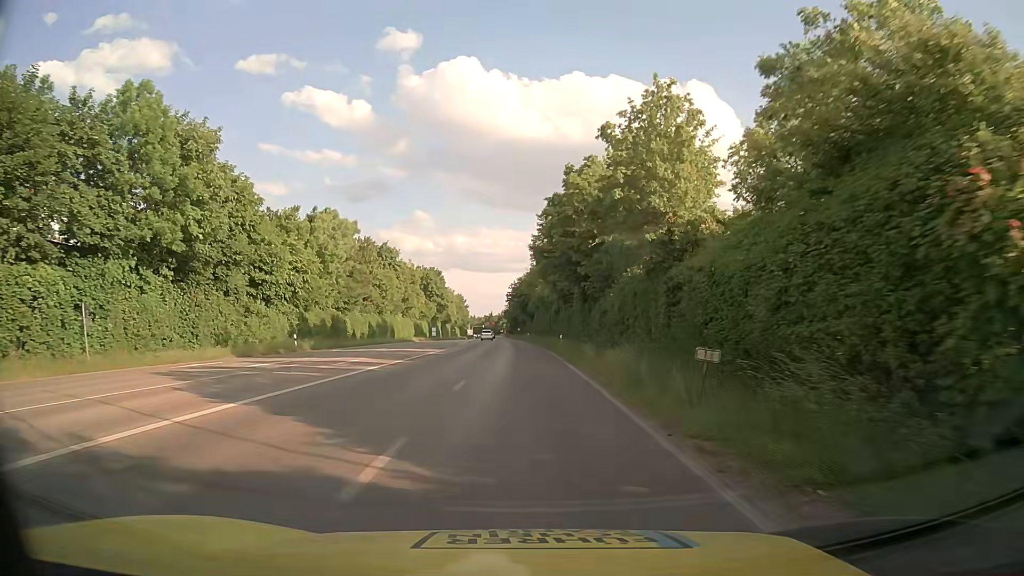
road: secondary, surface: asphalt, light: Day
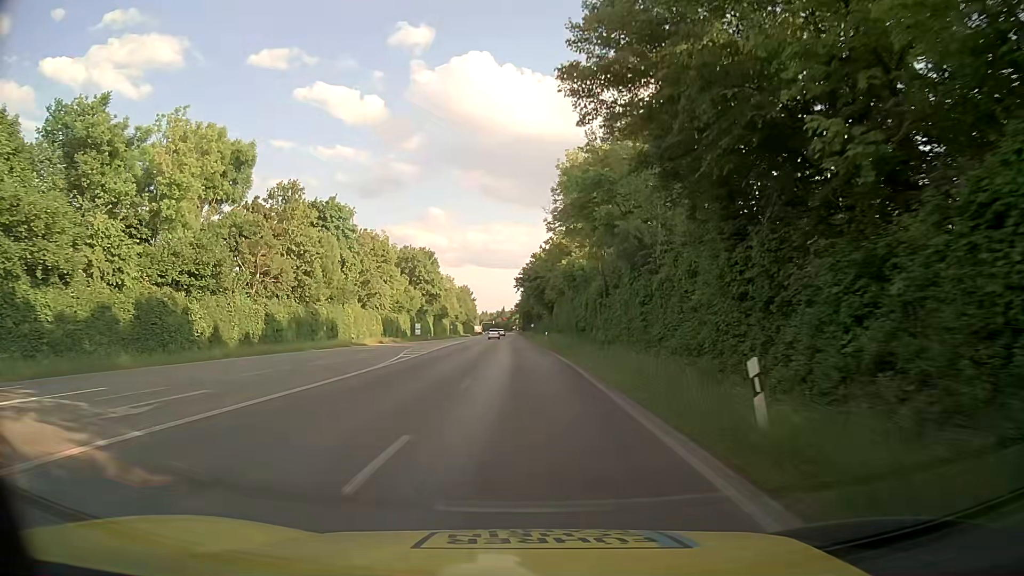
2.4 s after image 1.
(-0.5, +36.1) m; -1°
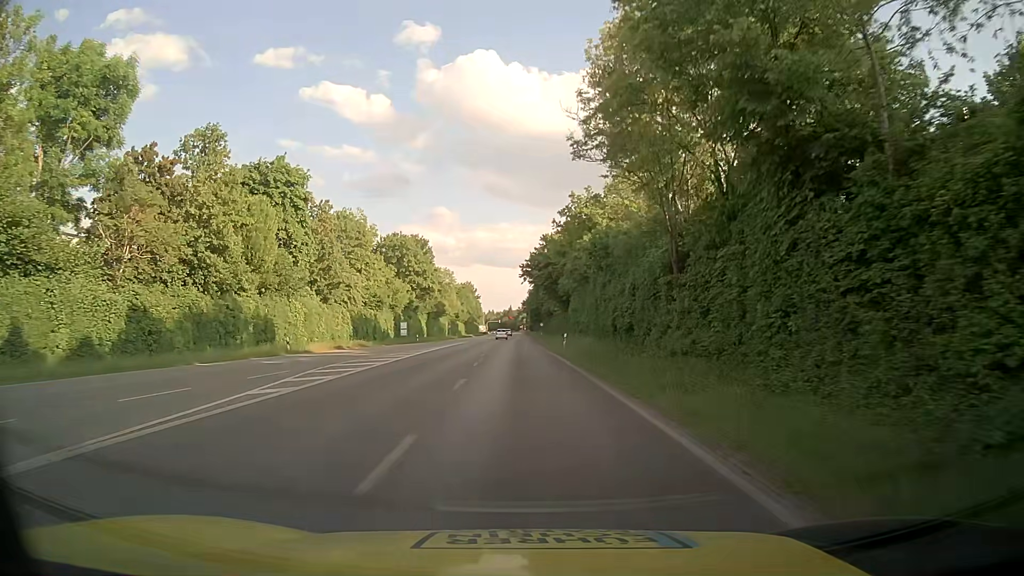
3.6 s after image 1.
(-0.3, +18.2) m; -1°
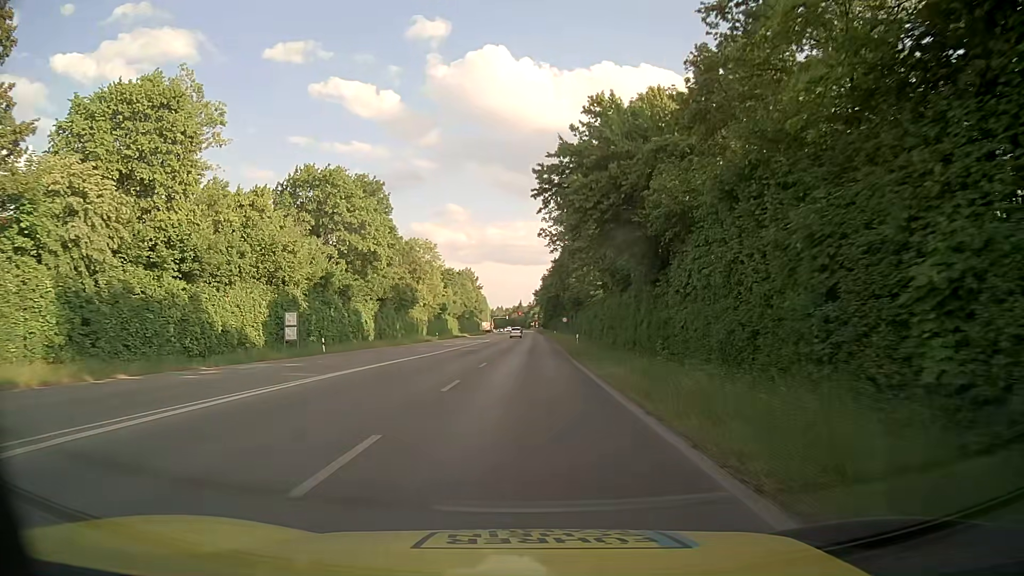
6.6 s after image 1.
(-0.9, +45.7) m; -1°
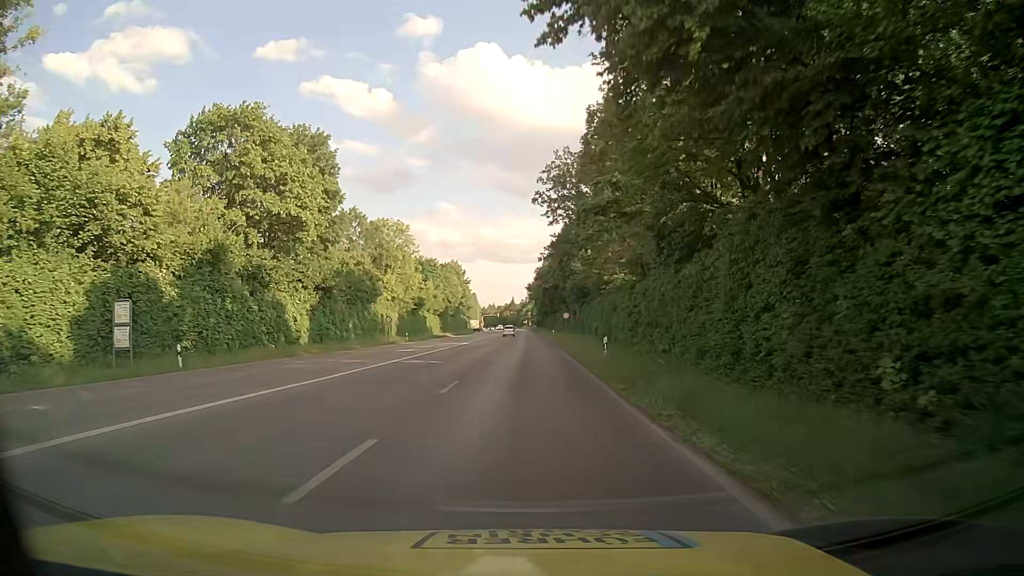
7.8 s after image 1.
(+0.1, +18.3) m; 0°
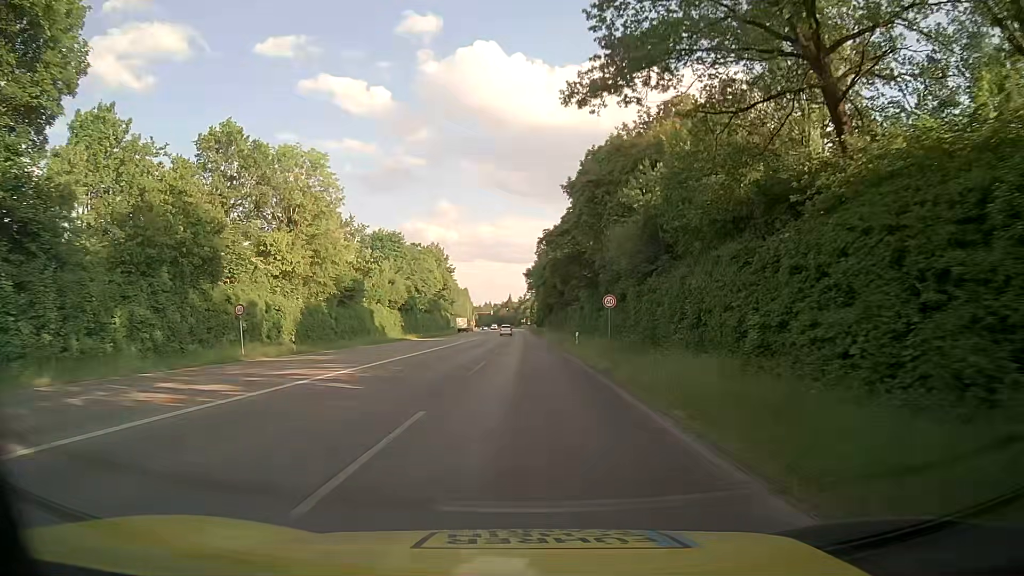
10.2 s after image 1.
(+0.2, +36.7) m; 0°
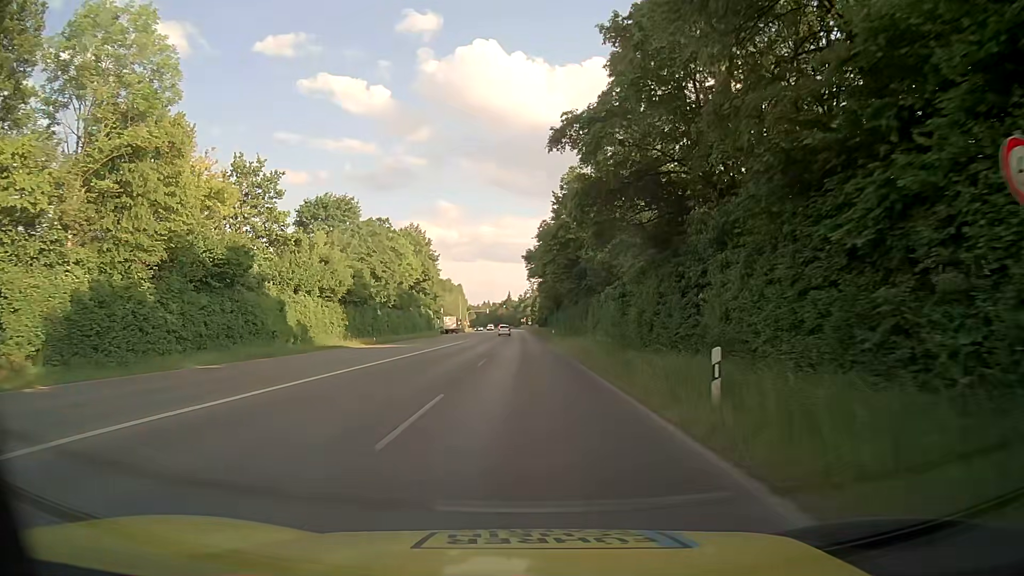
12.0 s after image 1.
(+0.1, +27.5) m; 0°
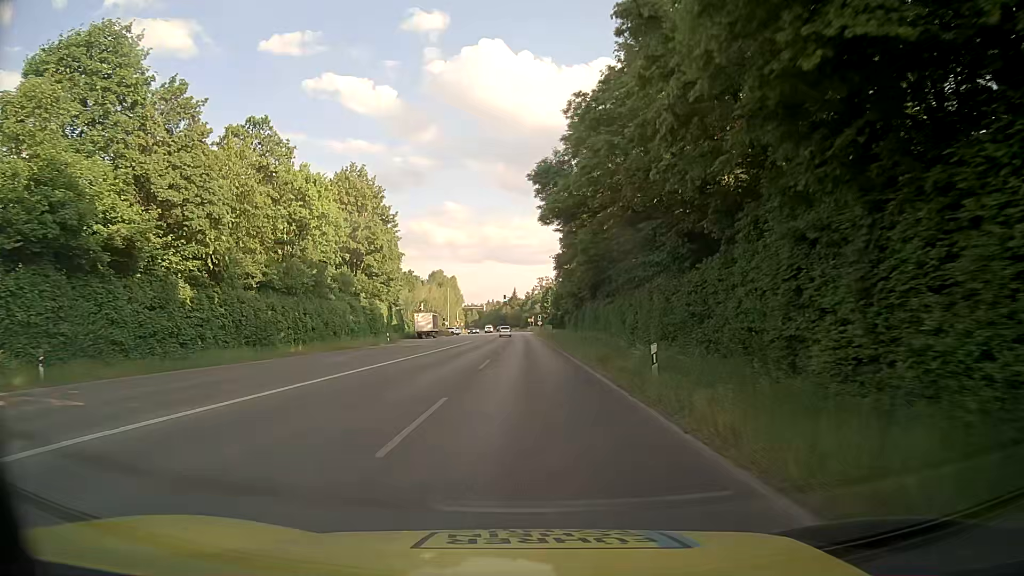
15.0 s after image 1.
(-0.3, +45.7) m; -1°
(0, +10) (0, +20) (0, +30) (0, +40) (0, +50) (0, +60) (0, +70) (0, +80) (-1, +90) (-1, +100) m
